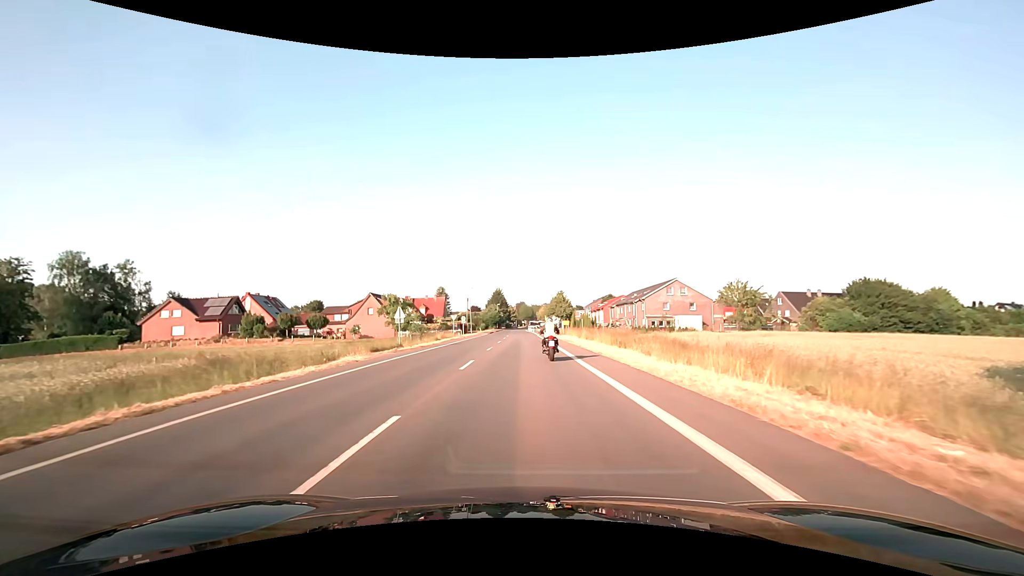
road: secondary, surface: asphalt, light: Day
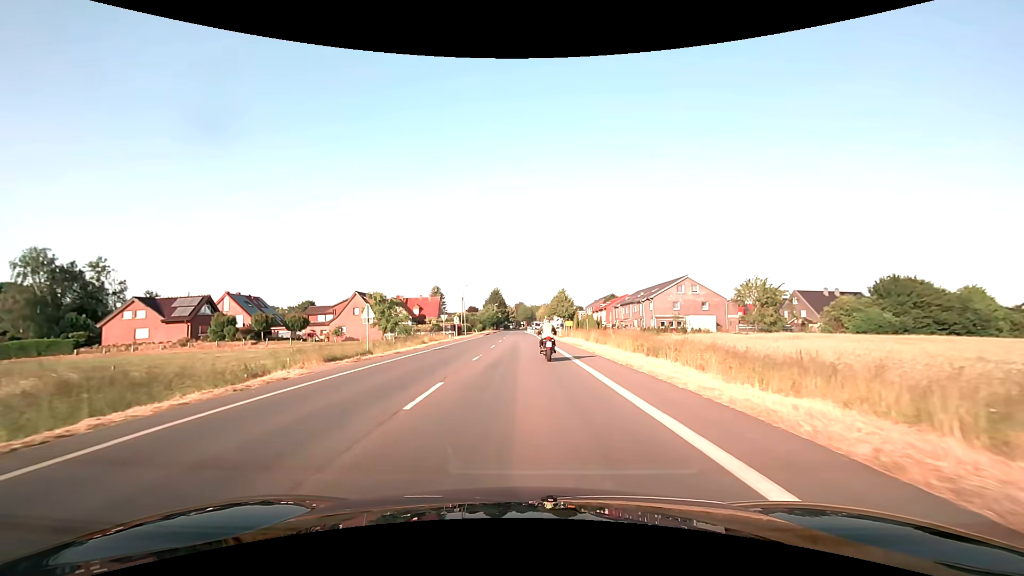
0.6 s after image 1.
(0.0, +6.9) m; 0°
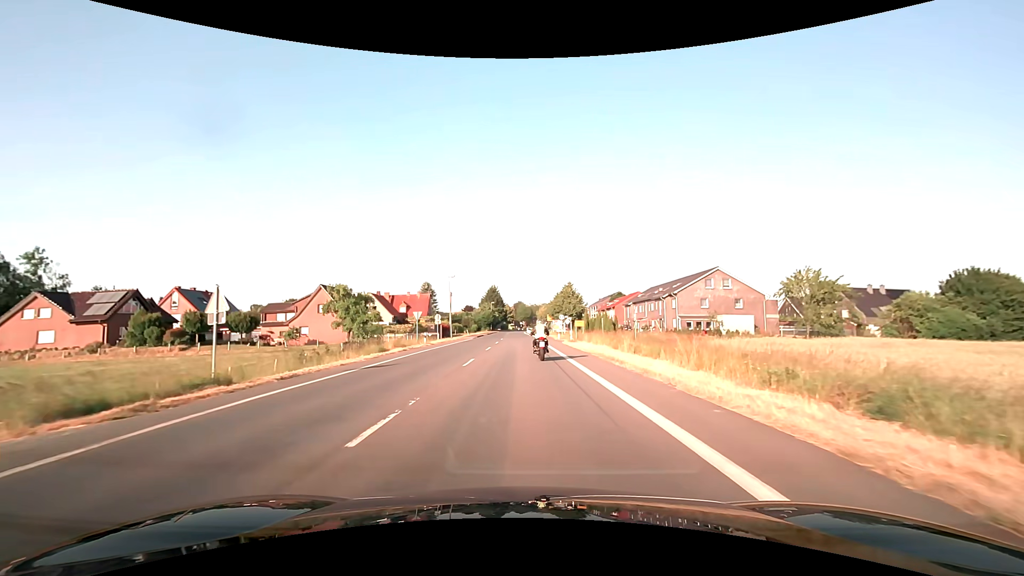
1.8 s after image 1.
(0.0, +13.8) m; 0°
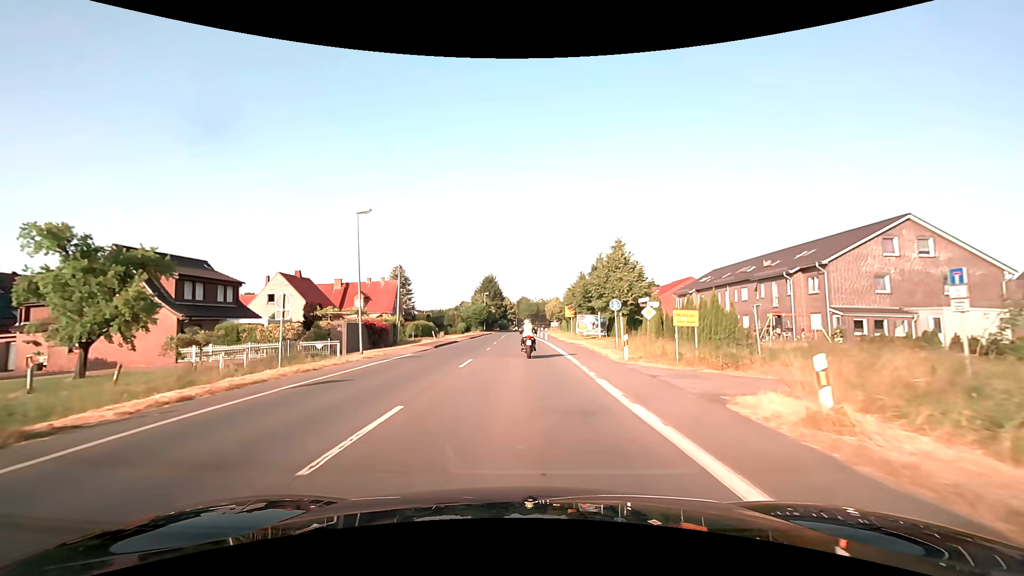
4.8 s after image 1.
(-0.1, +34.9) m; -1°
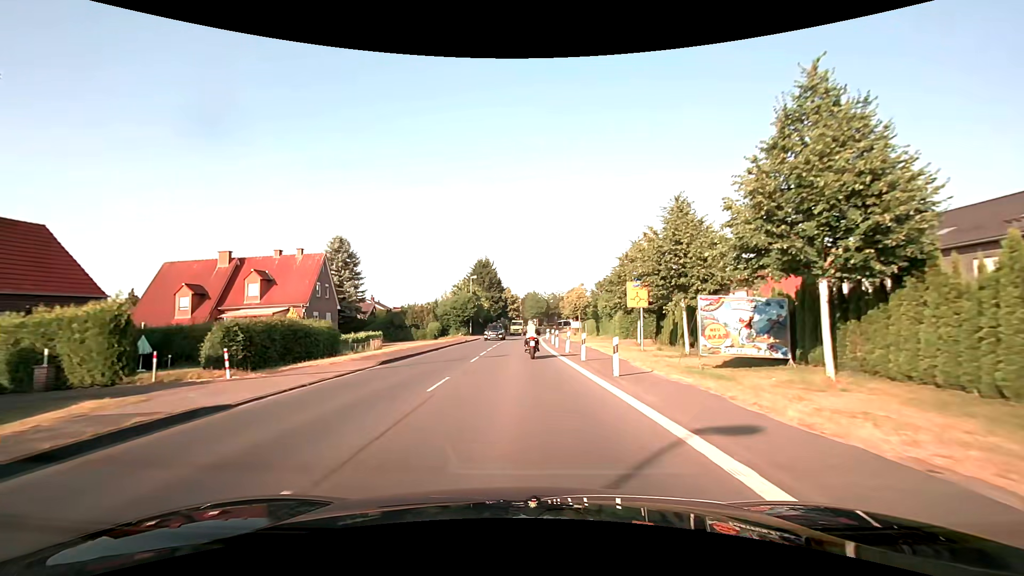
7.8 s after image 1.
(-0.1, +35.5) m; -1°
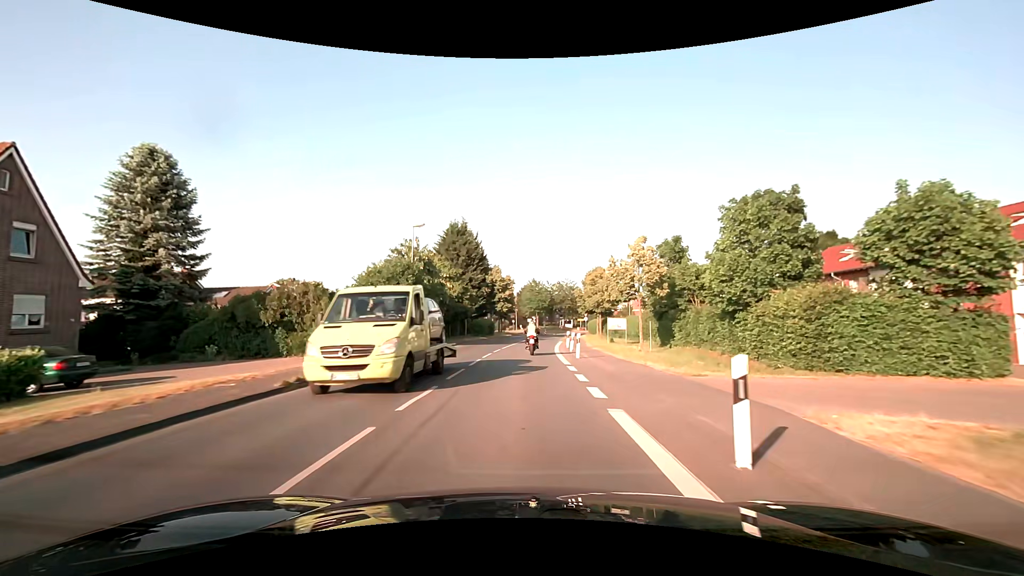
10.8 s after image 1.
(+0.1, +33.6) m; +1°
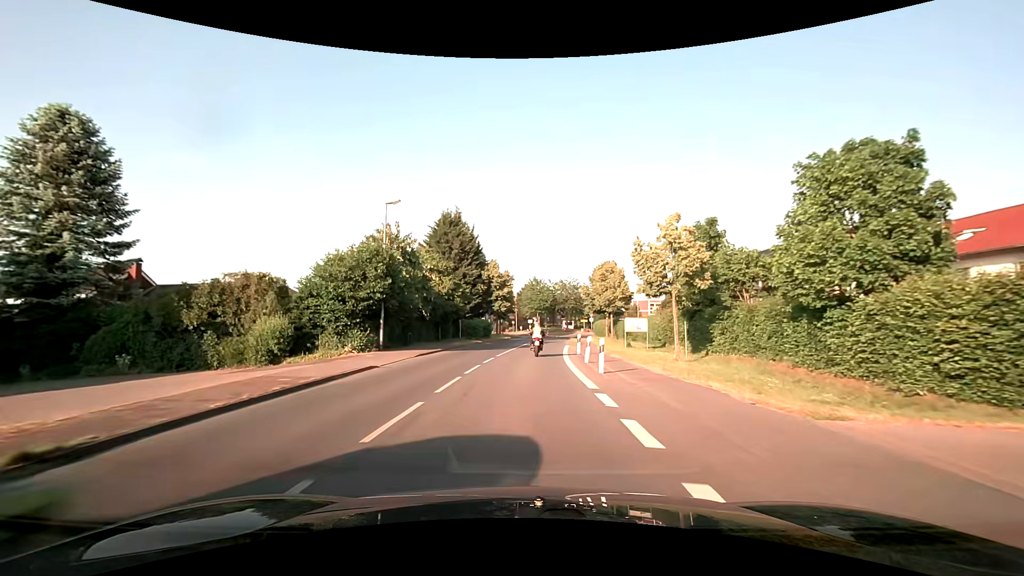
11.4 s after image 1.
(0.0, +6.6) m; 0°
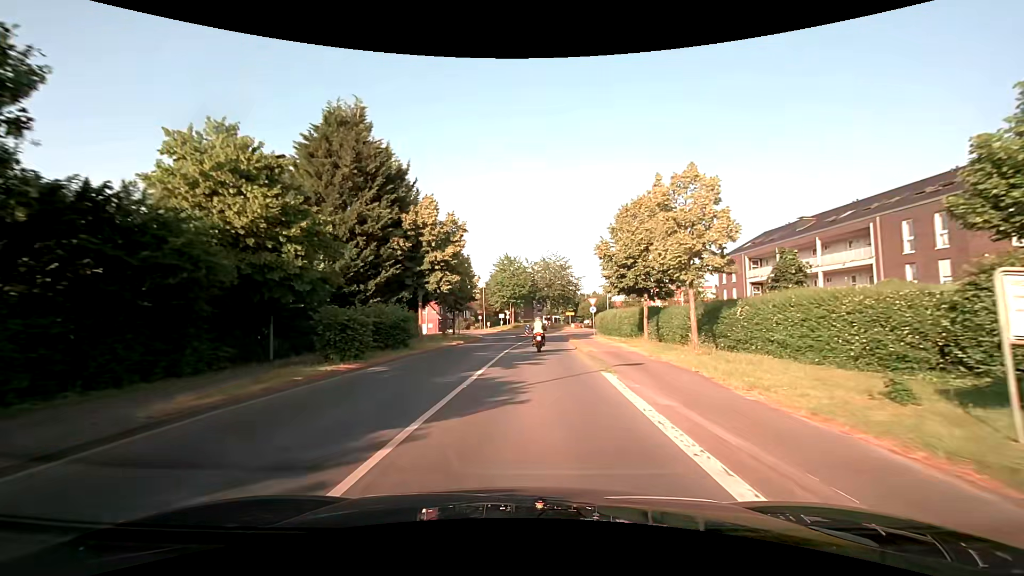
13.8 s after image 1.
(+0.3, +27.1) m; +2°
